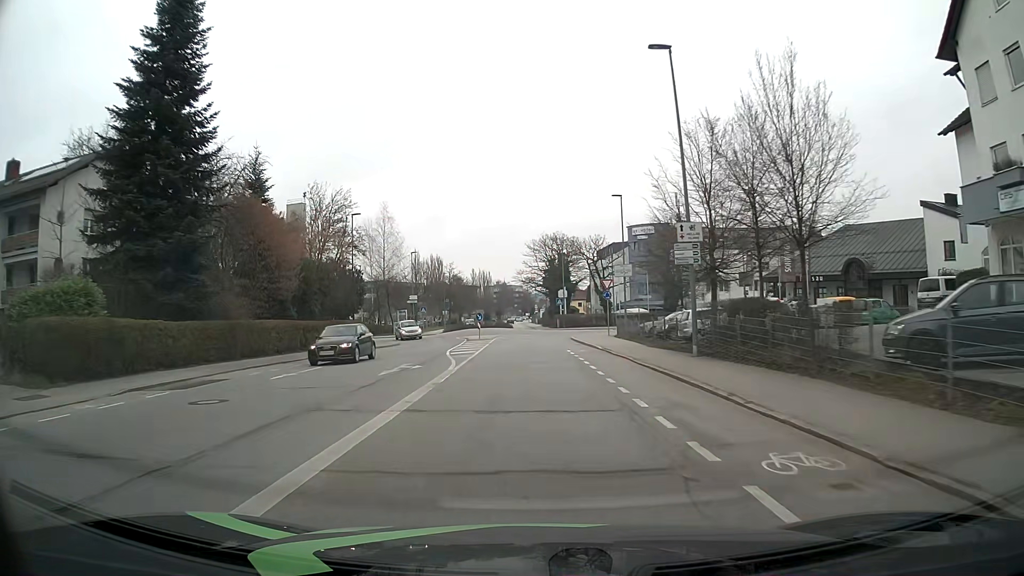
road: tertiary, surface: asphalt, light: Day
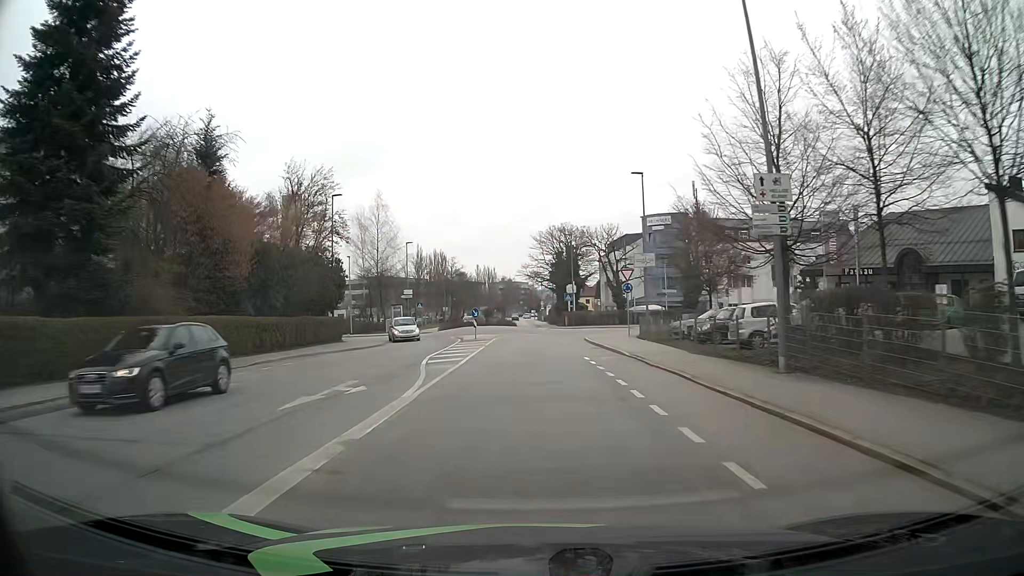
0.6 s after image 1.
(-0.1, +7.1) m; -1°
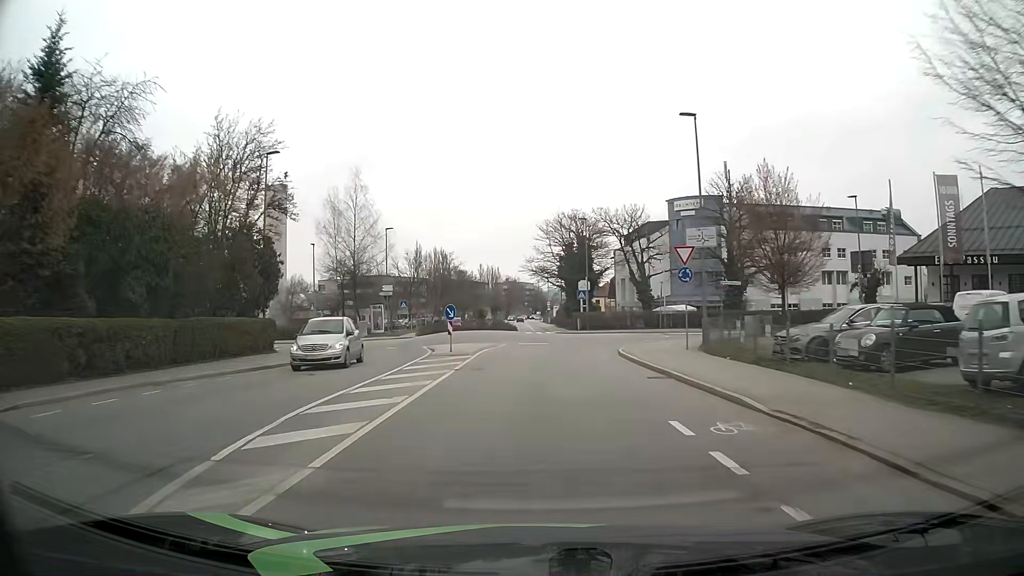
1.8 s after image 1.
(0.0, +13.3) m; 0°
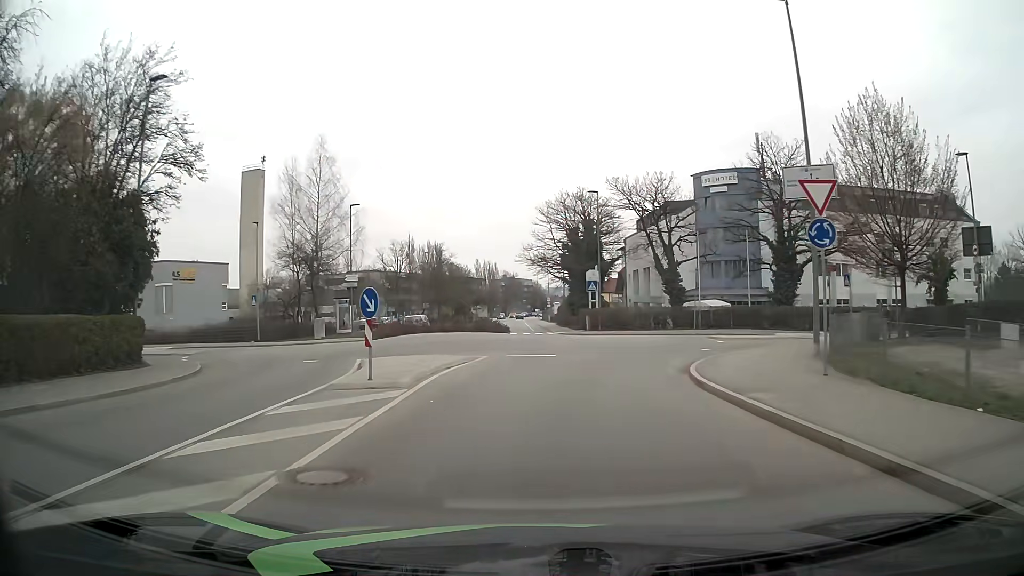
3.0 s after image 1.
(-0.1, +12.1) m; 0°
(0, +10) (+2, +20) (+4, +30) (+3, +39) (0, +49) (-2, +59) (-2, +69) (-2, +79) (-3, +89) (-3, +99) m
